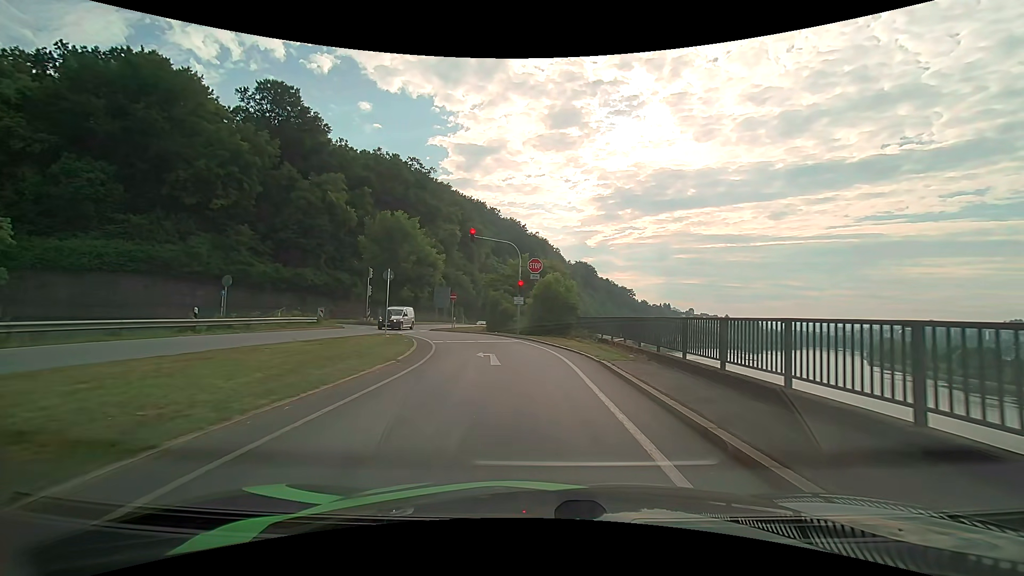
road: primary_link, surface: asphalt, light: Day
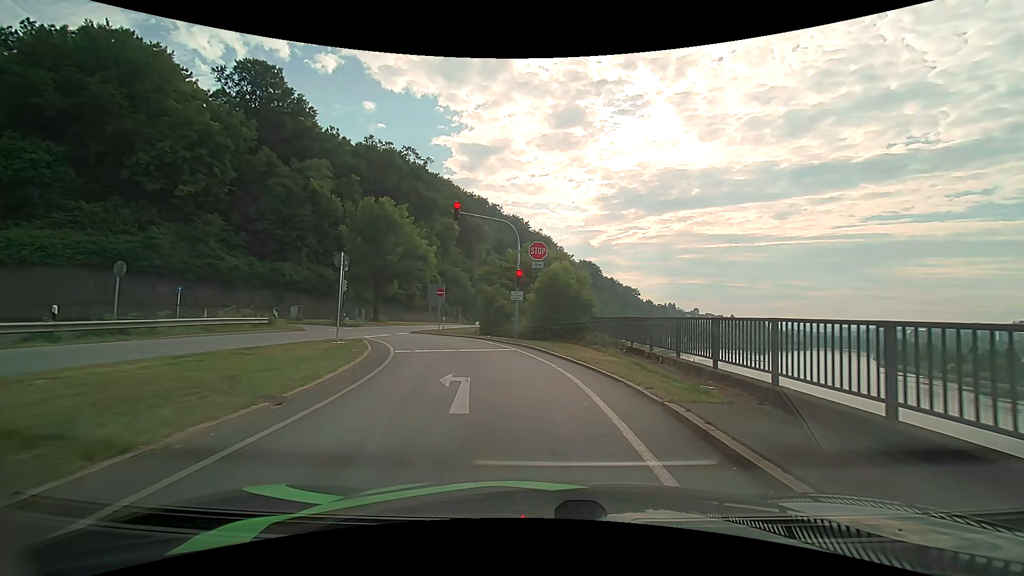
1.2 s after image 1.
(0.0, +6.7) m; 0°
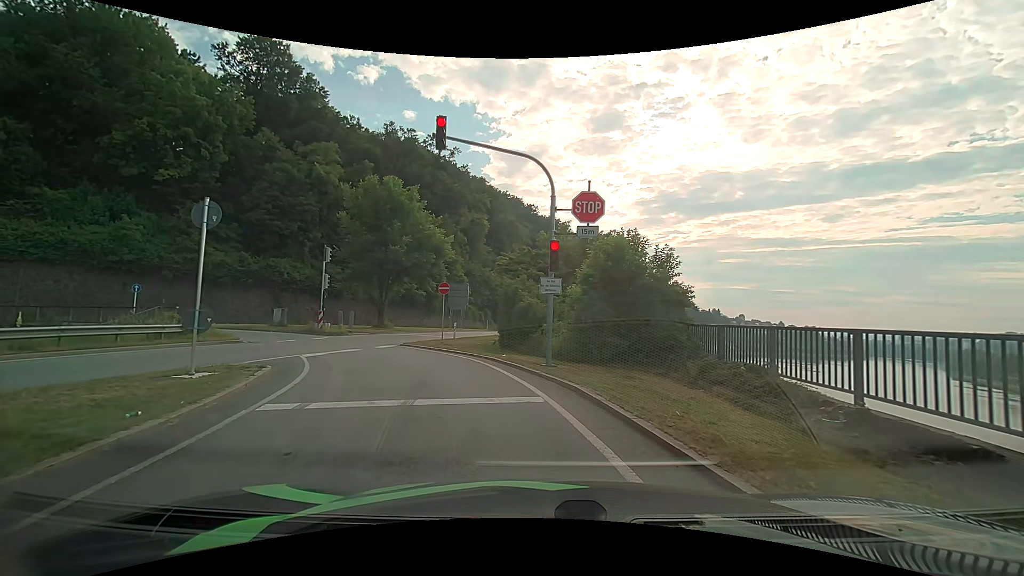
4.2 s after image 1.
(-0.2, +10.1) m; -4°
(-1, +10) (-5, +19) (-11, +27) (-20, +31) (-30, +33) (-40, +31) (-49, +28) (-58, +24) (-67, +20) (-77, +16) m
